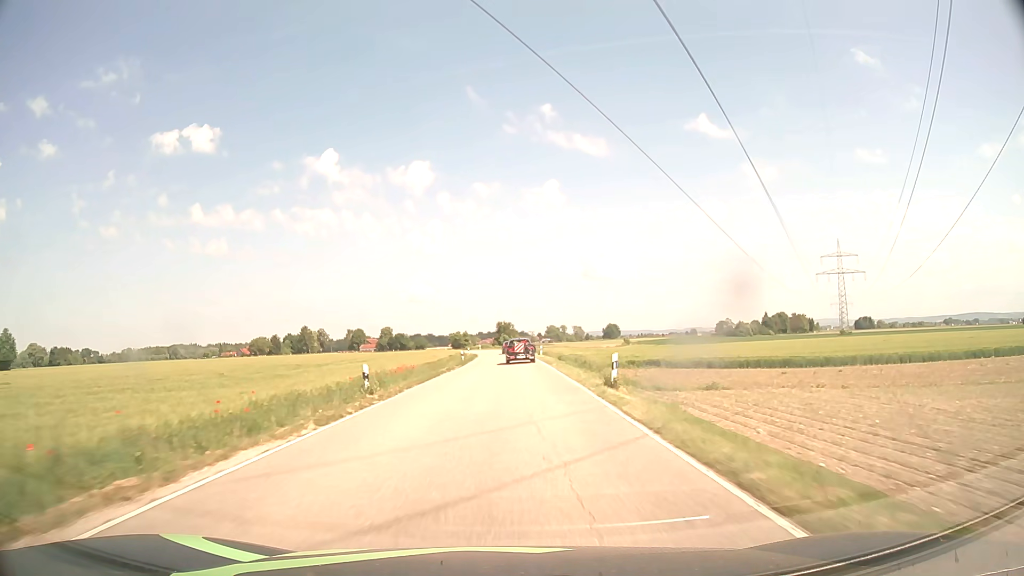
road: secondary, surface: asphalt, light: Day
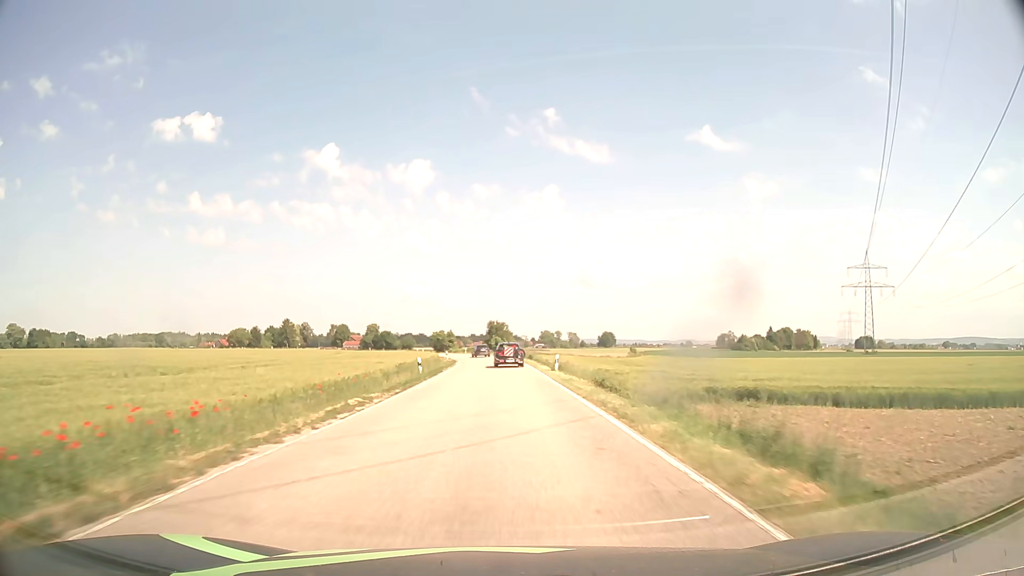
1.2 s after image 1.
(0.0, +25.2) m; 0°
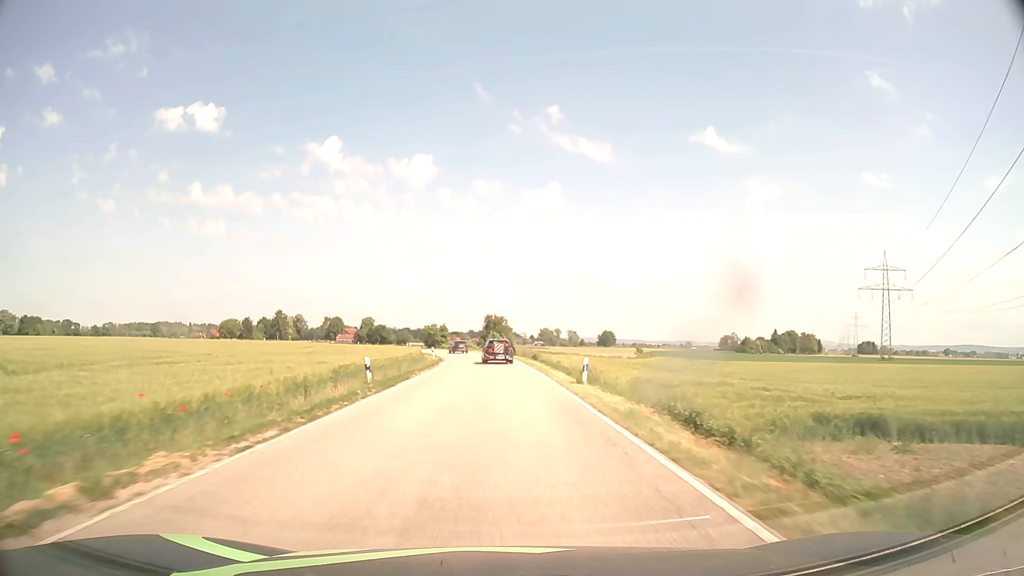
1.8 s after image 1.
(0.0, +12.7) m; 0°
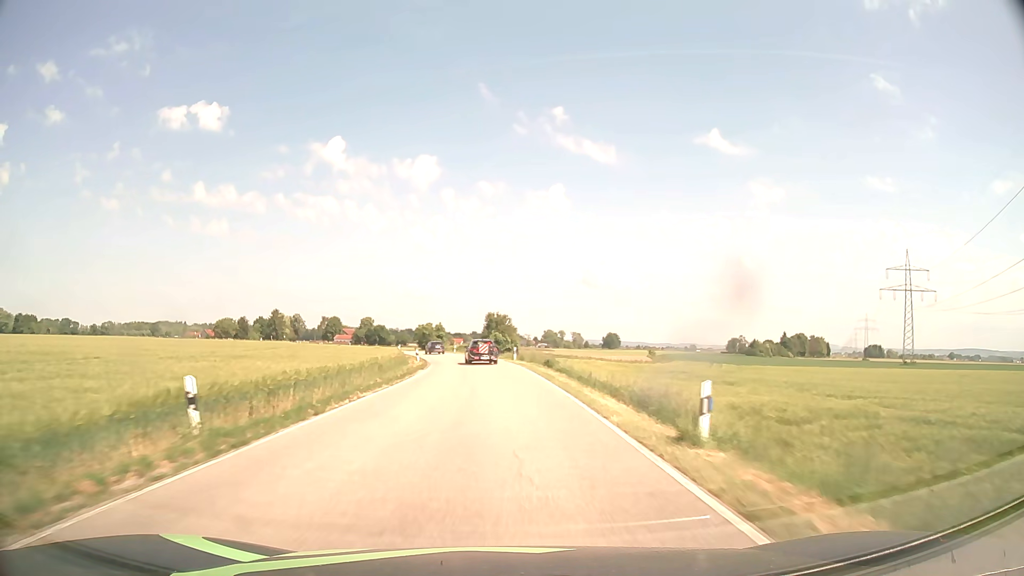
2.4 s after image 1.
(0.0, +12.8) m; 0°
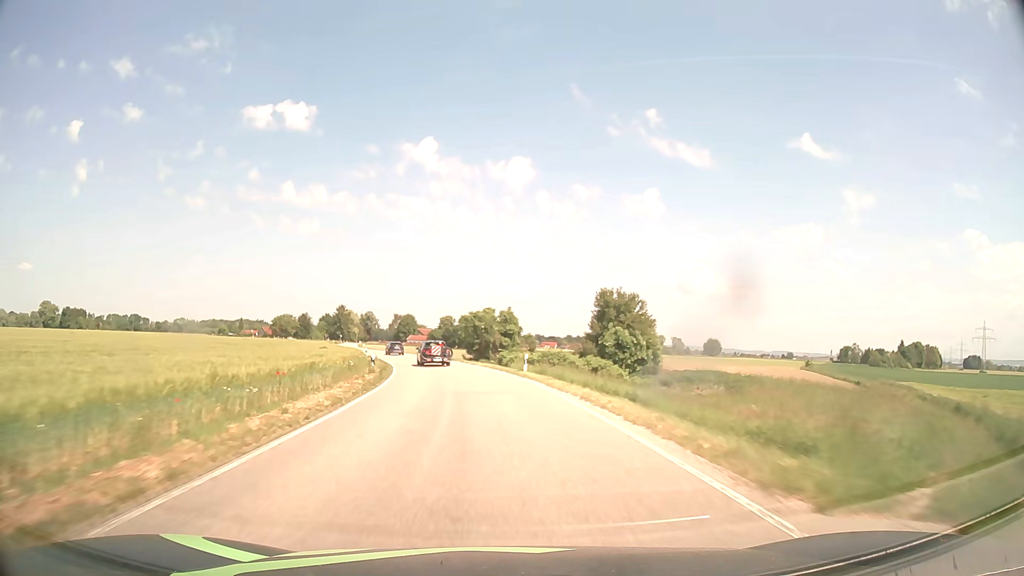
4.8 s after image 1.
(-2.5, +50.8) m; -7°
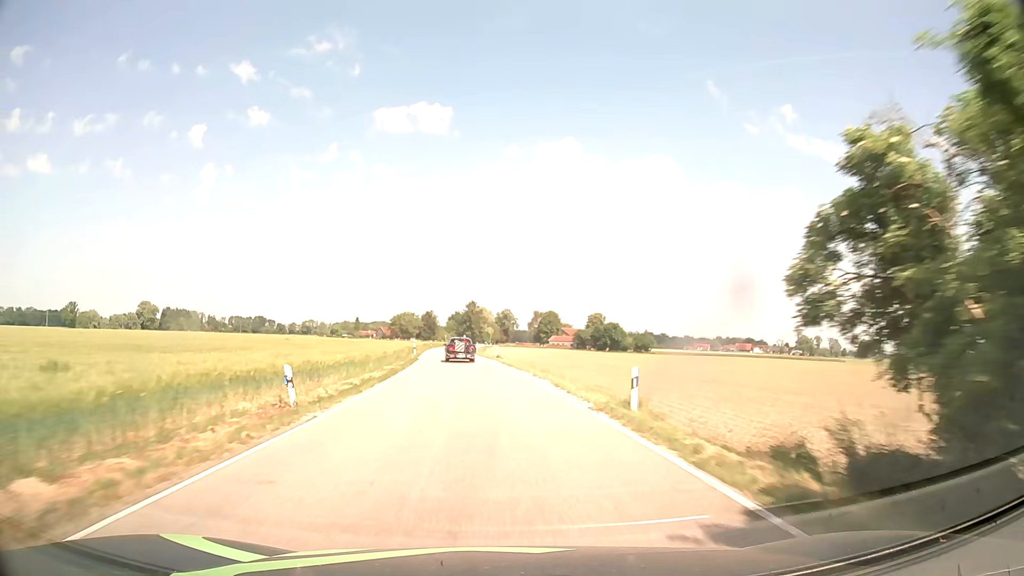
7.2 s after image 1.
(-5.9, +50.8) m; -13°
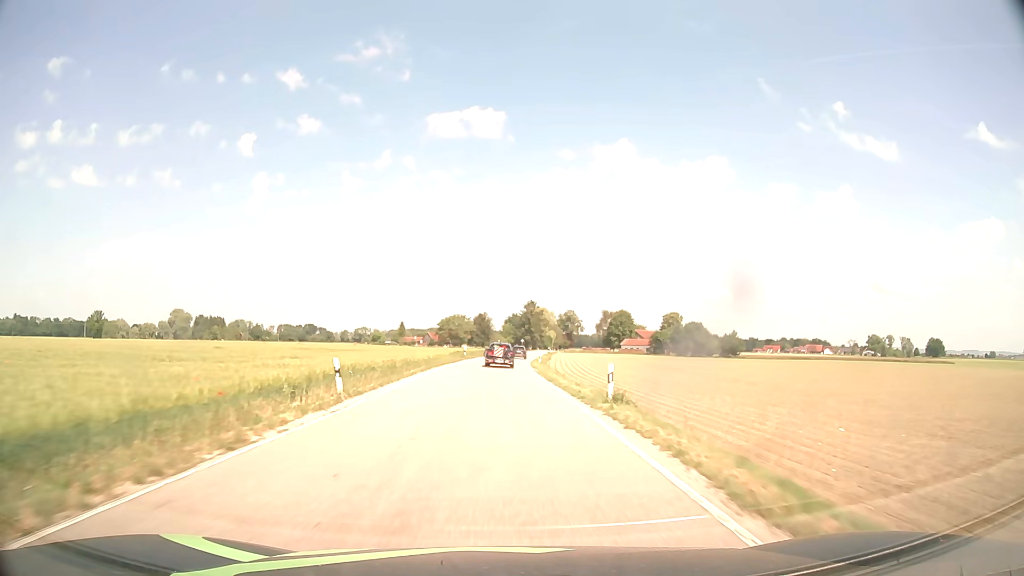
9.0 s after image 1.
(-1.9, +39.0) m; -5°
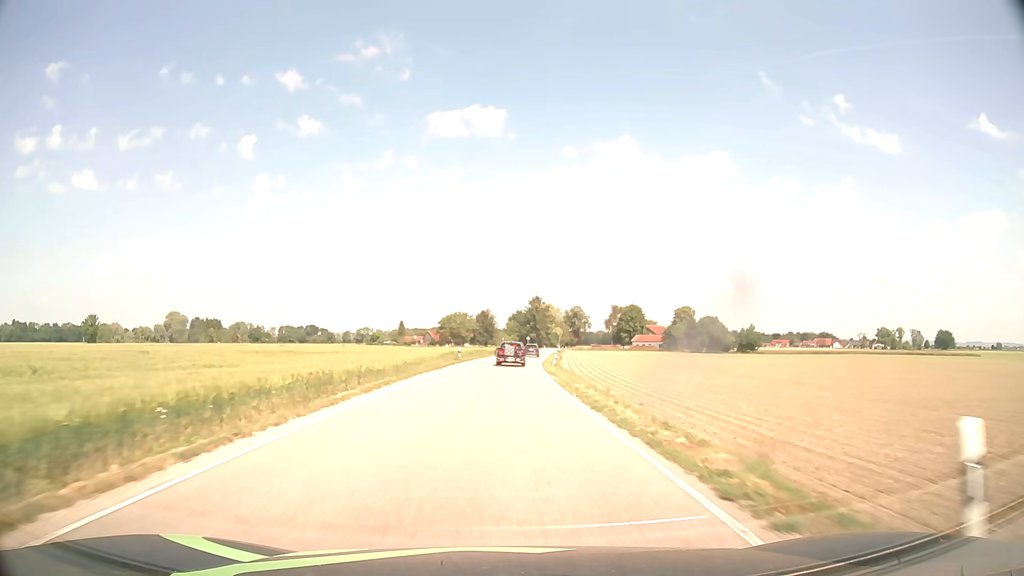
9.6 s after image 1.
(-0.1, +13.2) m; 0°
(0, +10) (0, +20) (0, +30) (0, +40) (+1, +50) (+1, +60) (+2, +70) (+2, +80) (+3, +90) (+4, +100) m
